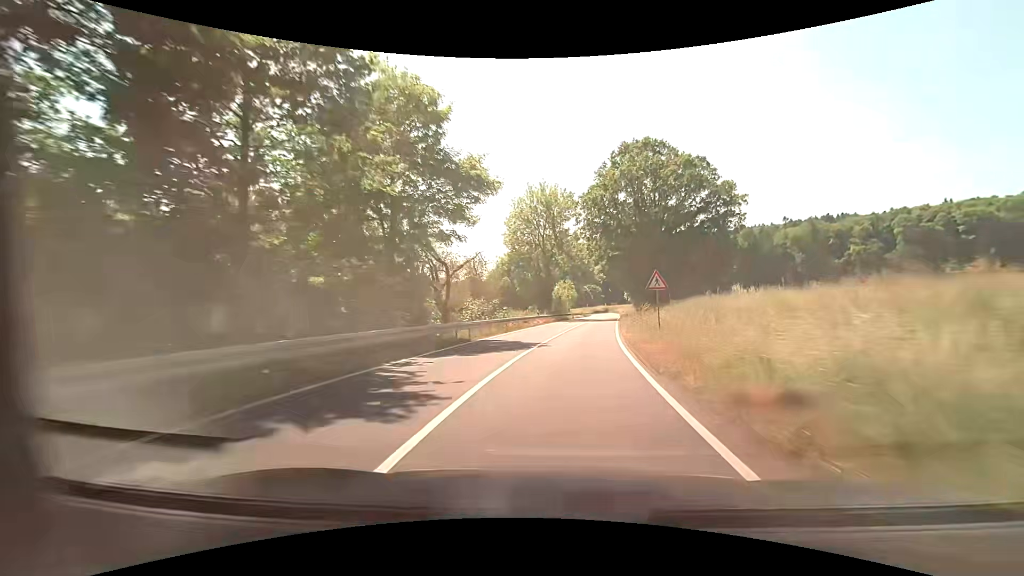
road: secondary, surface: asphalt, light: Day
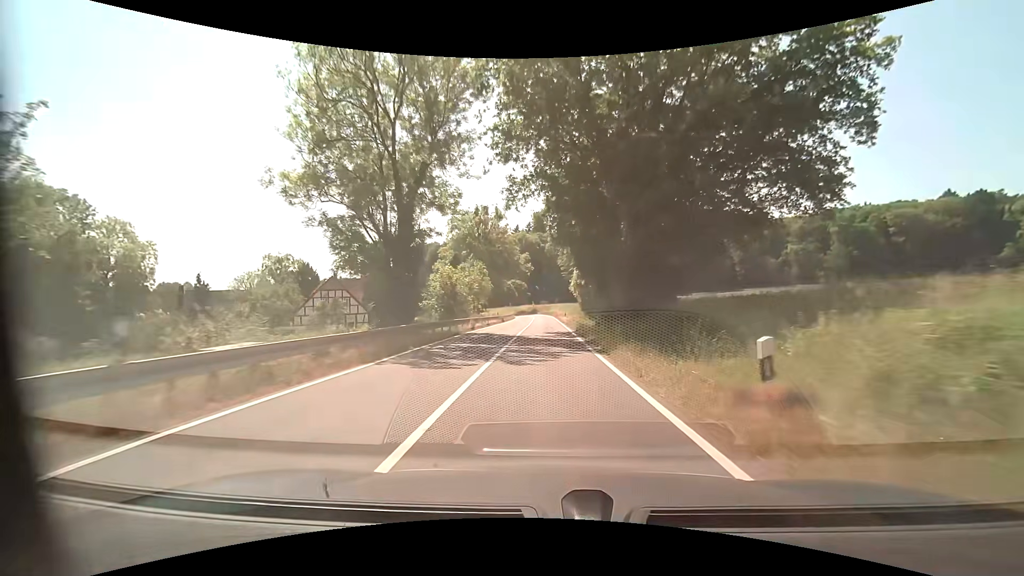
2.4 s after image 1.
(+3.3, +37.3) m; +8°
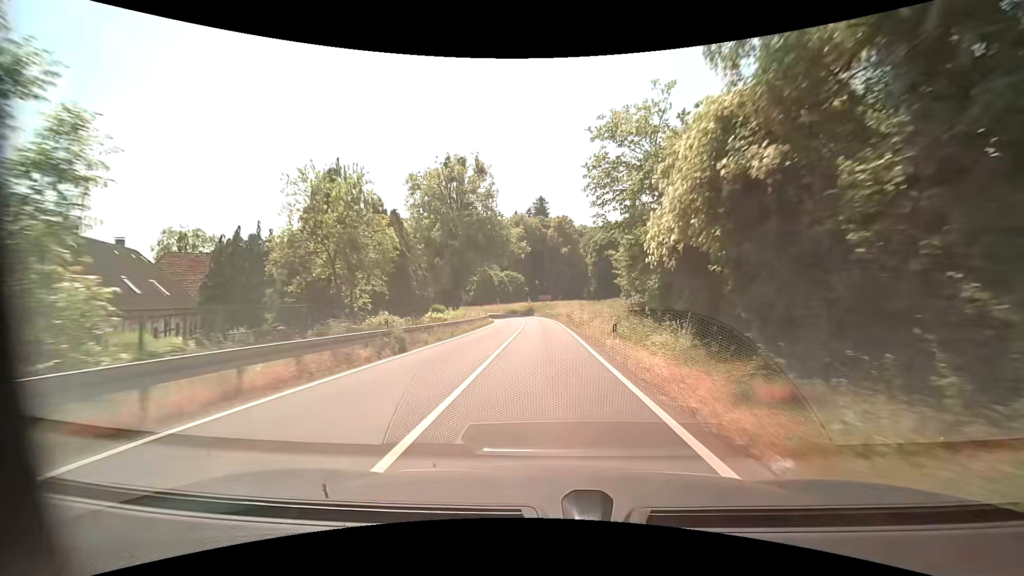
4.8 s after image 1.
(-0.1, +38.7) m; -1°
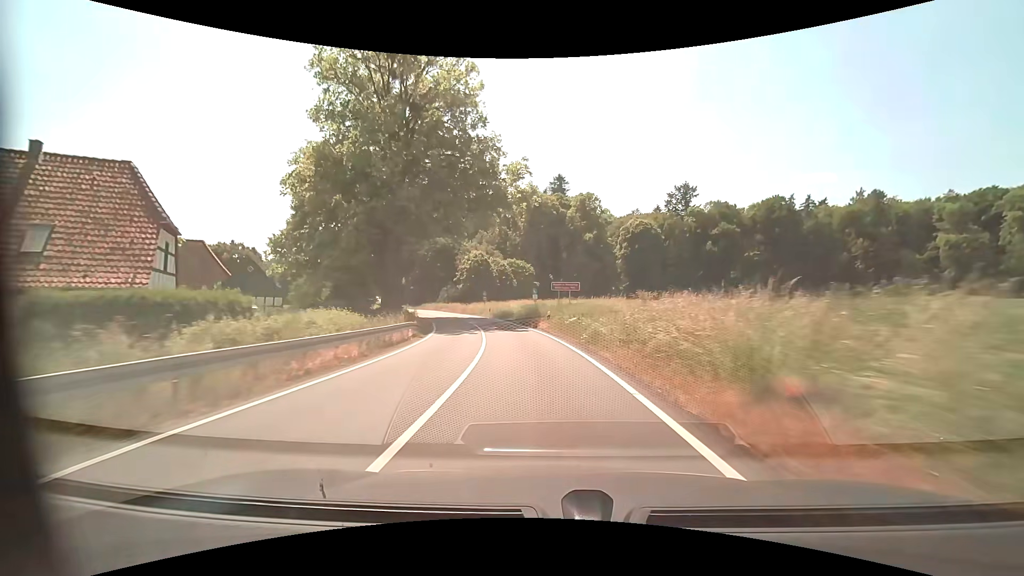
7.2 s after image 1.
(-0.1, +39.7) m; -1°
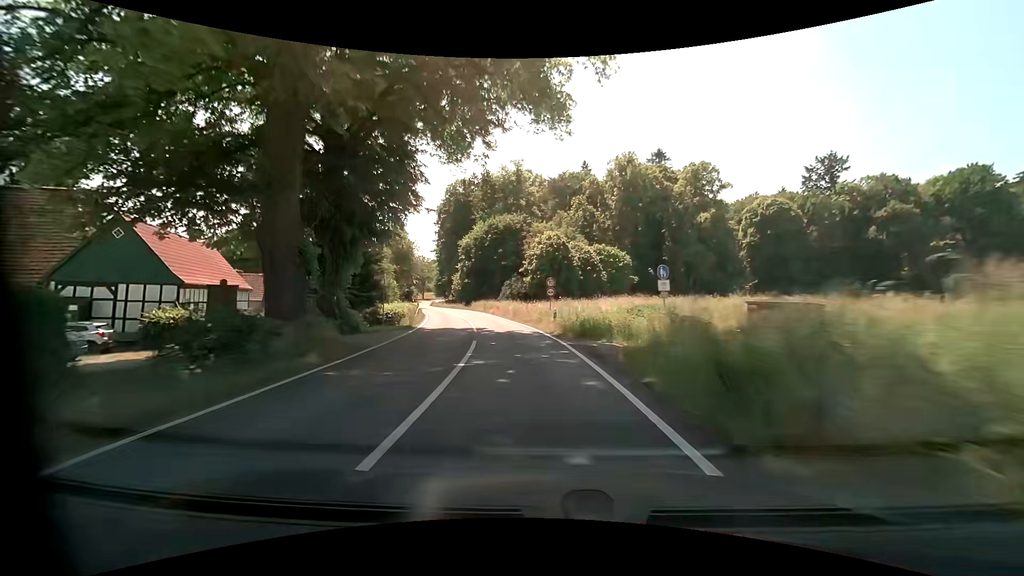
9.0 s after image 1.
(-2.0, +28.8) m; -10°
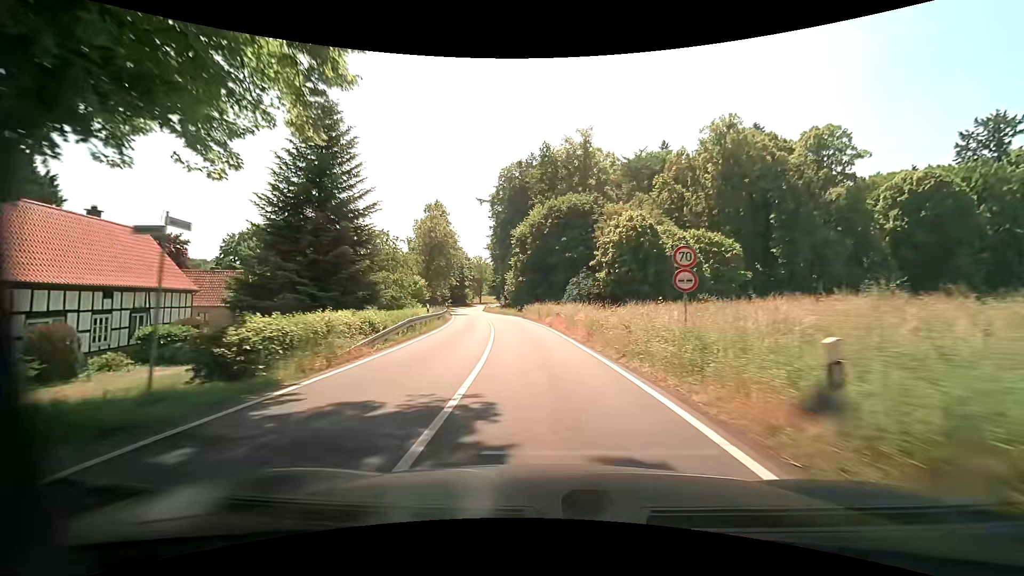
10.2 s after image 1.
(-1.2, +19.0) m; -8°
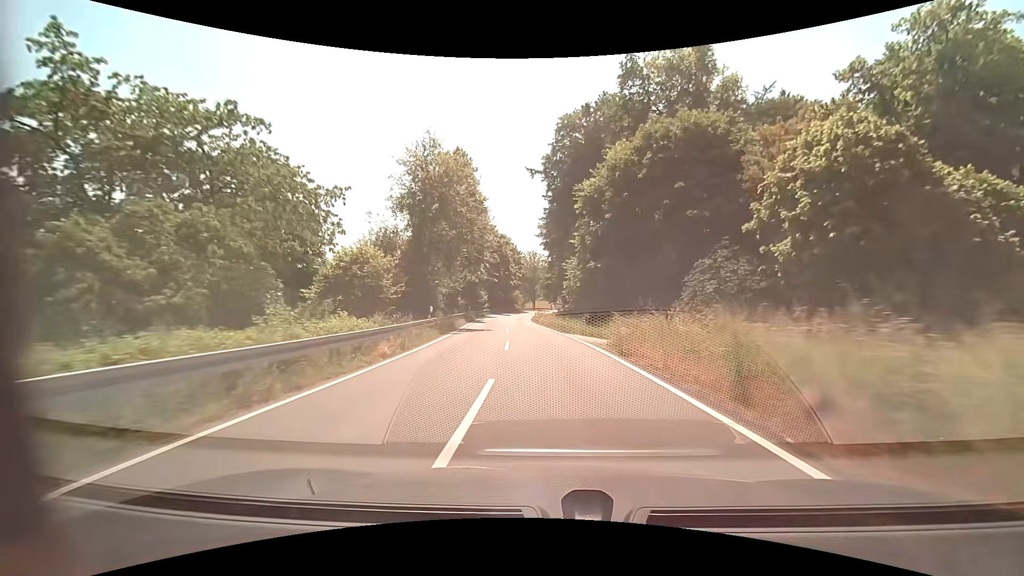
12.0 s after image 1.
(-2.0, +29.5) m; -7°
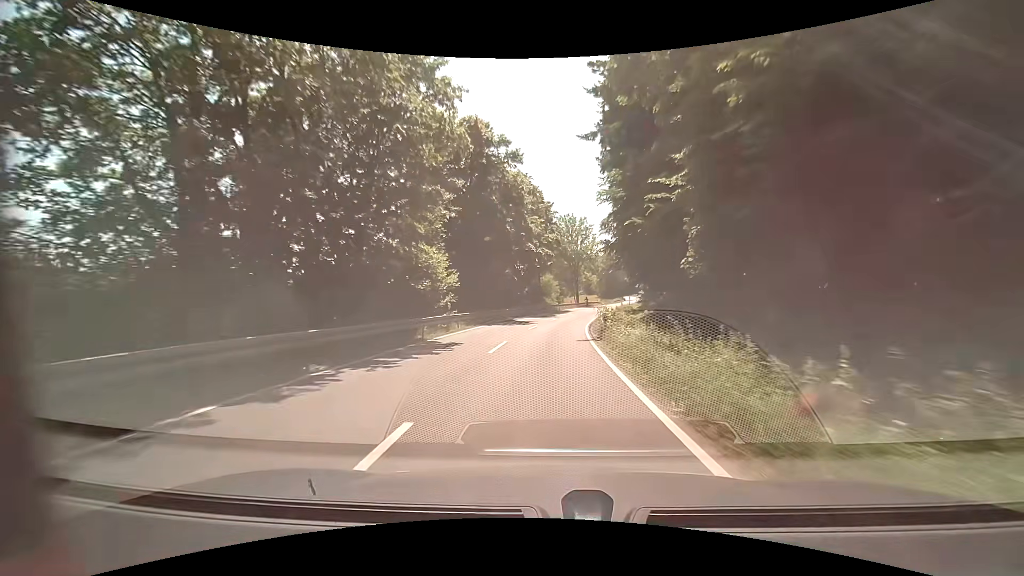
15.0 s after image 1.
(-2.4, +50.2) m; -4°
(0, +10) (0, +20) (+1, +30) (+2, +40) (+4, +50) (+6, +60) (+8, +69) (+10, +79) (+13, +89) (+15, +98) m
